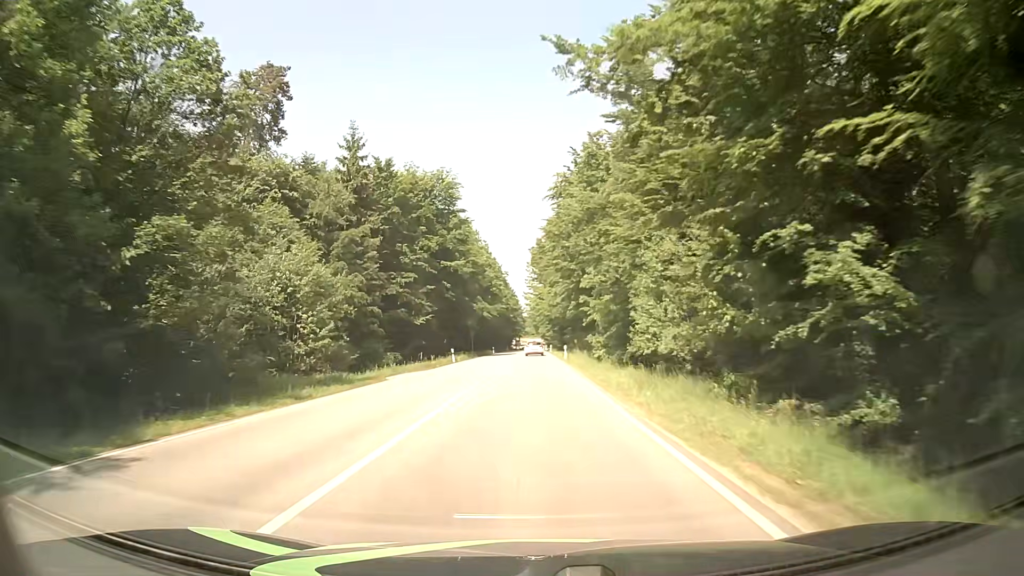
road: secondary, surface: asphalt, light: Day
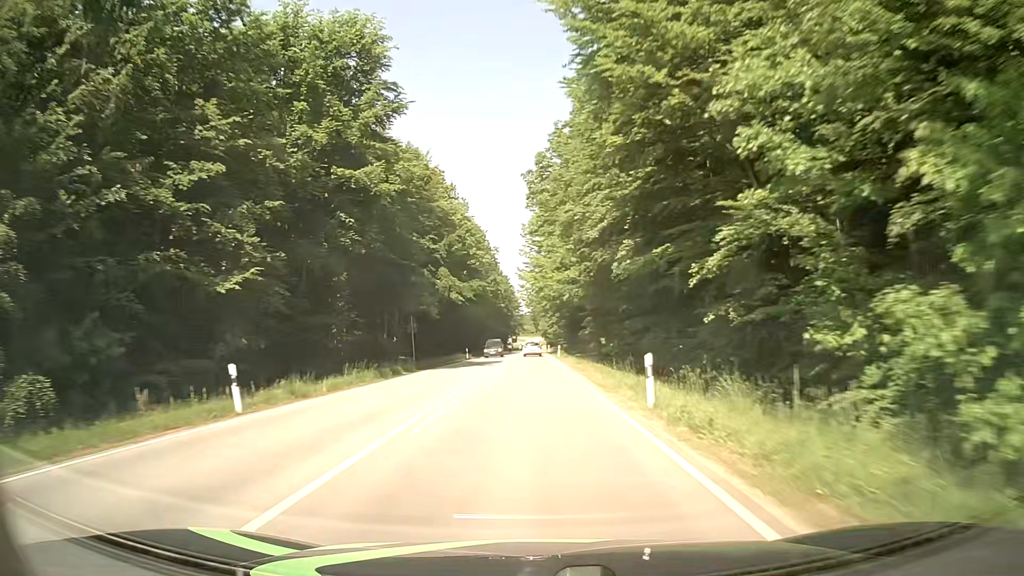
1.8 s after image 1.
(-0.1, +38.8) m; 0°
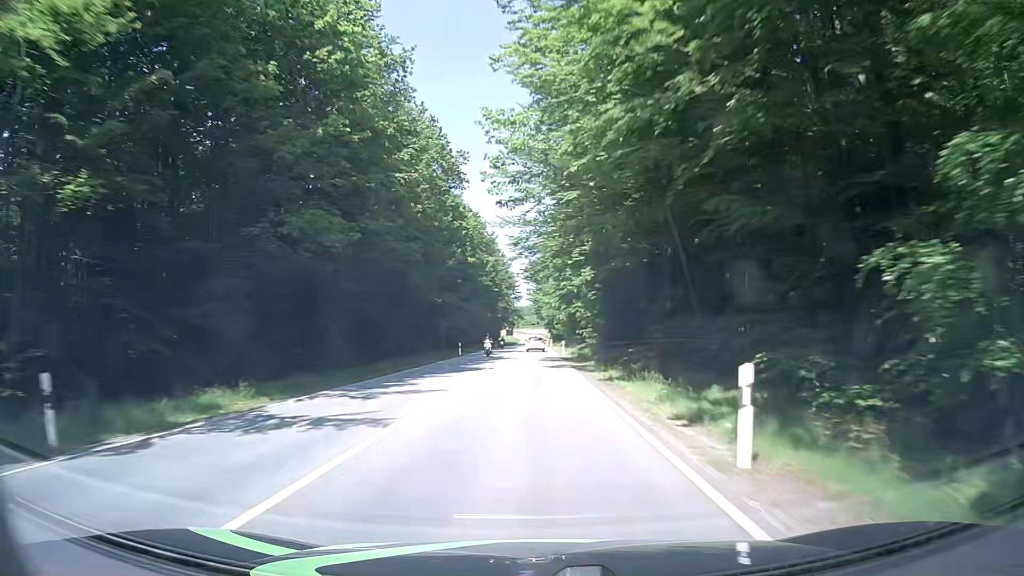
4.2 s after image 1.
(+0.3, +57.5) m; 0°
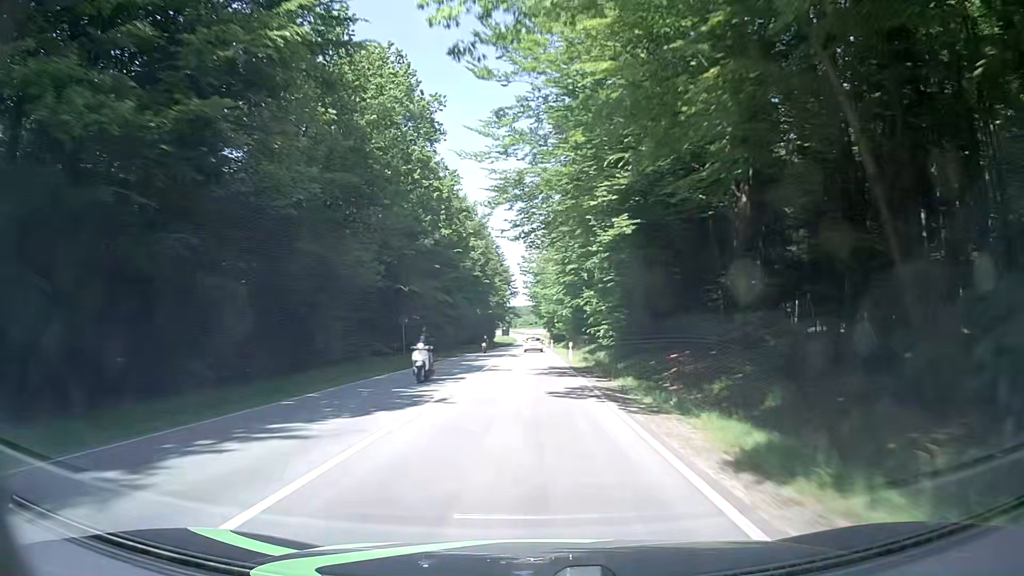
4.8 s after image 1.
(0.0, +15.0) m; 0°
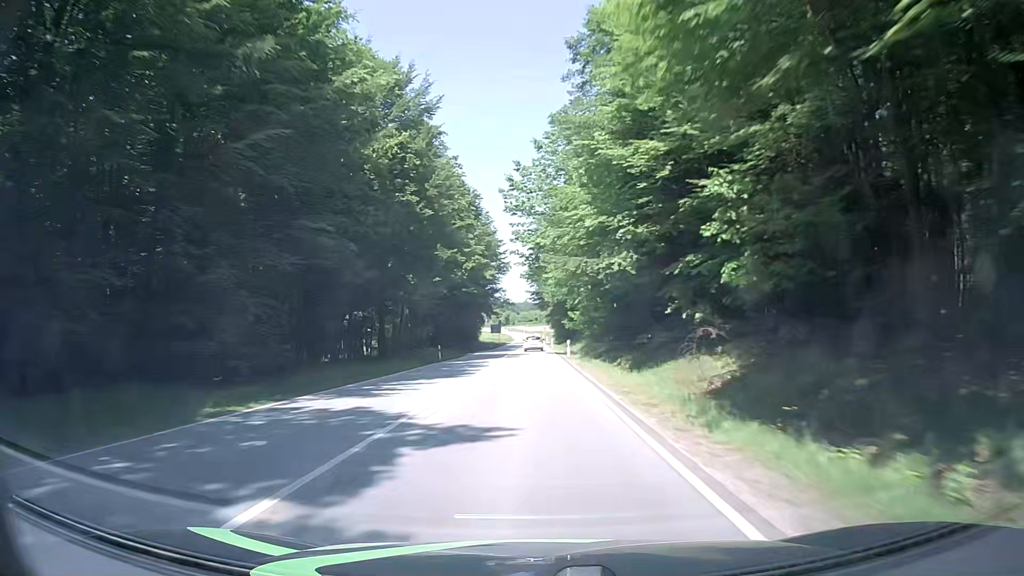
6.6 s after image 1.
(-0.1, +46.0) m; 0°
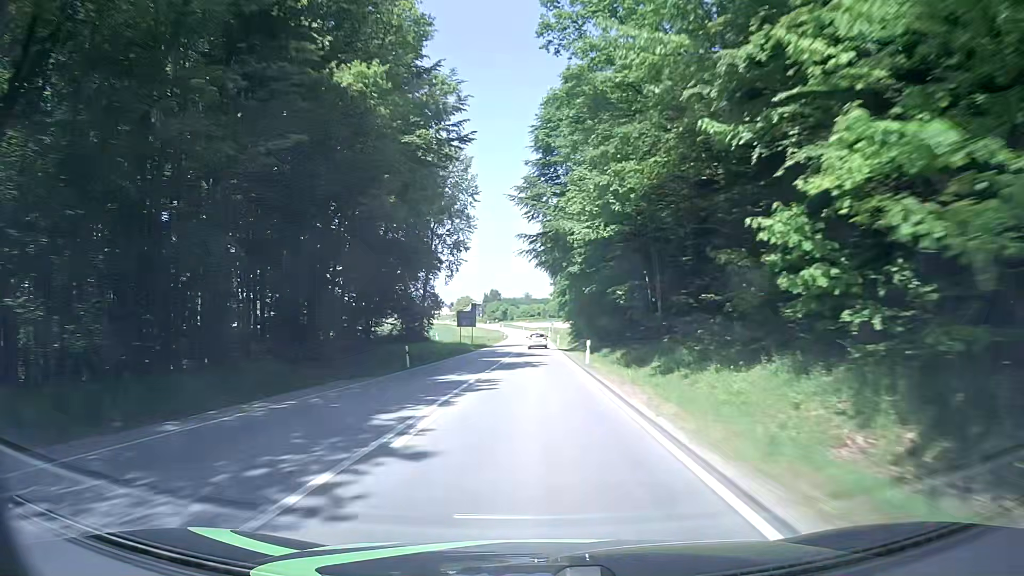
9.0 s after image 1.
(-0.3, +63.4) m; 0°
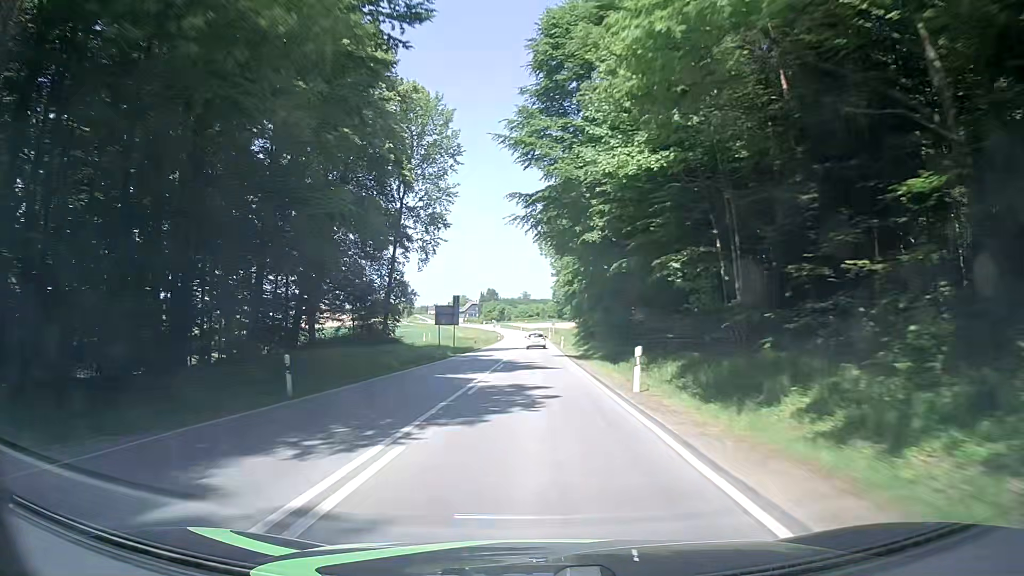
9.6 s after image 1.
(-0.1, +16.0) m; -1°
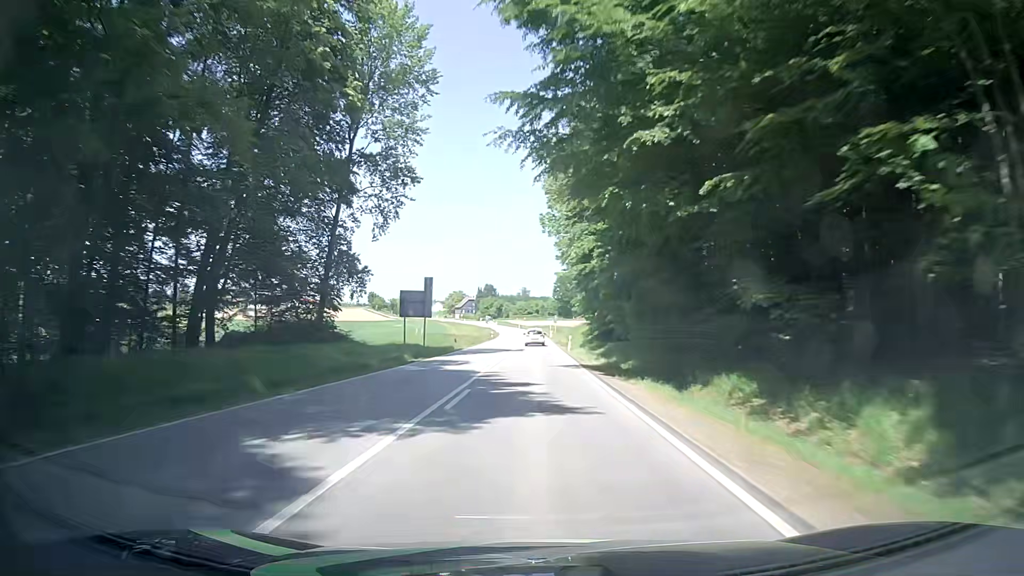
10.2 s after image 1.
(0.0, +16.0) m; 0°
(0, +10) (0, +20) (0, +30) (0, +40) (0, +50) (0, +60) (0, +70) (0, +80) (0, +90) (-1, +100) m
